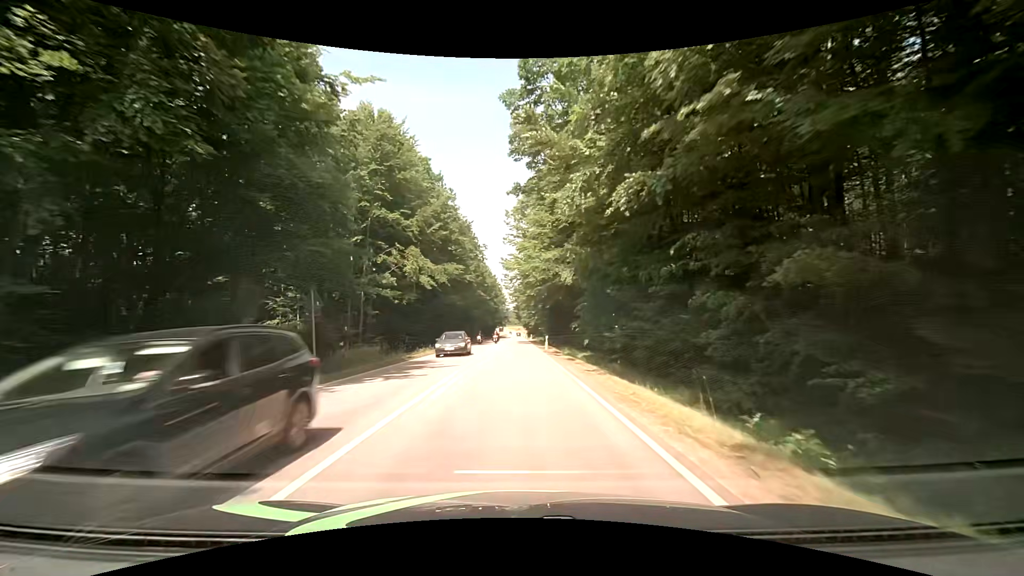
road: secondary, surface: asphalt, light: Day
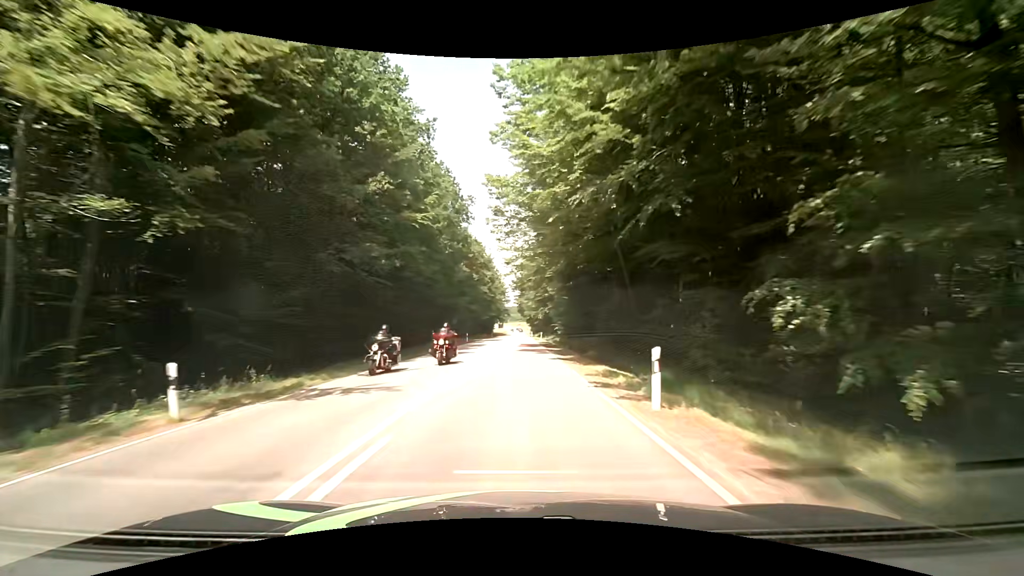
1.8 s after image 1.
(-0.5, +31.9) m; -1°
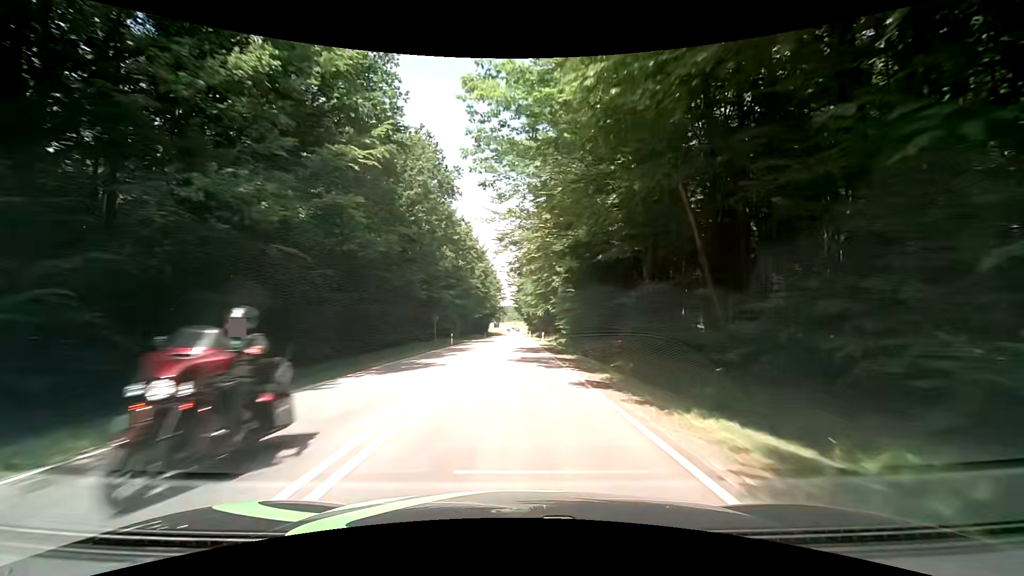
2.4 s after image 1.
(0.0, +11.0) m; 0°
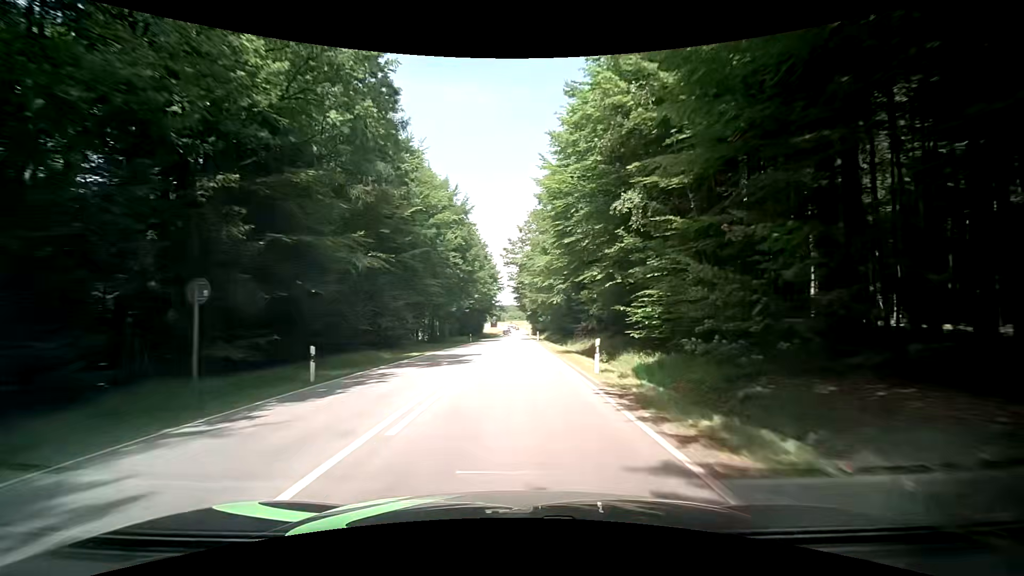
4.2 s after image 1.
(+0.3, +32.6) m; 0°
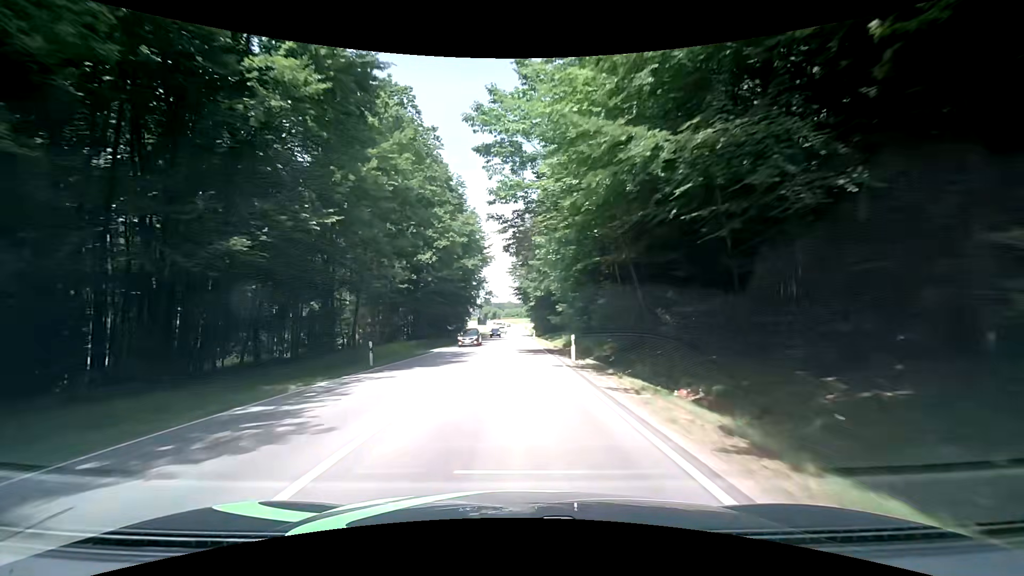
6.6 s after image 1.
(+0.7, +42.9) m; +1°
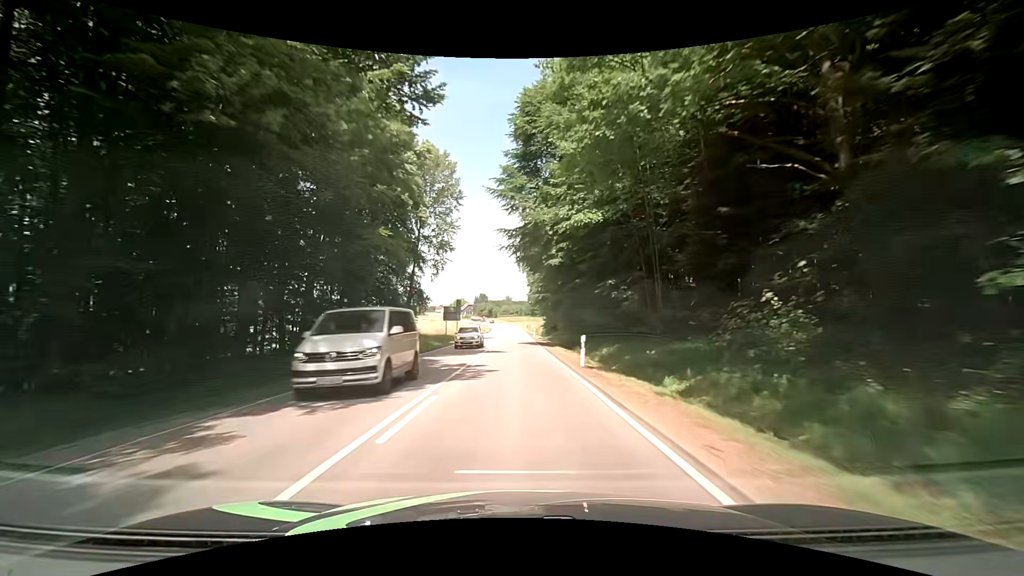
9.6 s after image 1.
(-0.3, +53.2) m; 0°
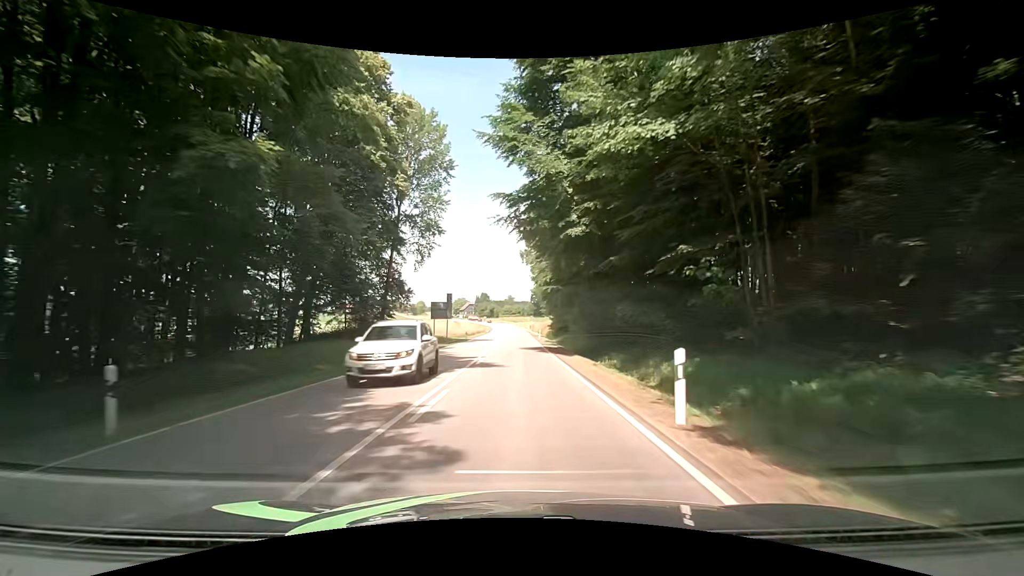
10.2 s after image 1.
(0.0, +10.6) m; 0°
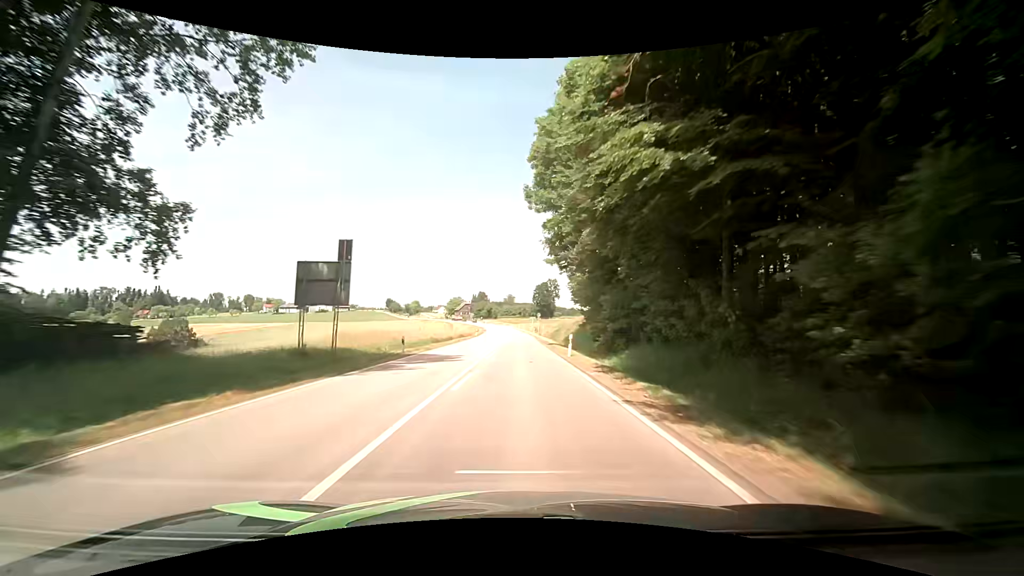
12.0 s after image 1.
(-0.1, +32.4) m; 0°
(0, +10) (0, +20) (0, +30) (0, +40) (0, +50) (0, +60) (0, +70) (-1, +80) (-1, +90) (-2, +100) m
